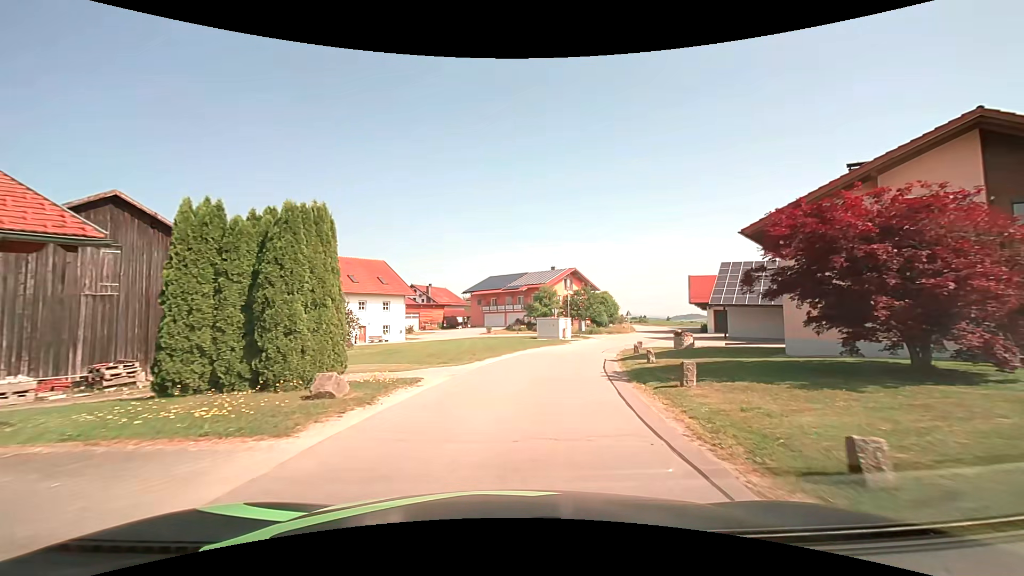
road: tertiary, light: Day
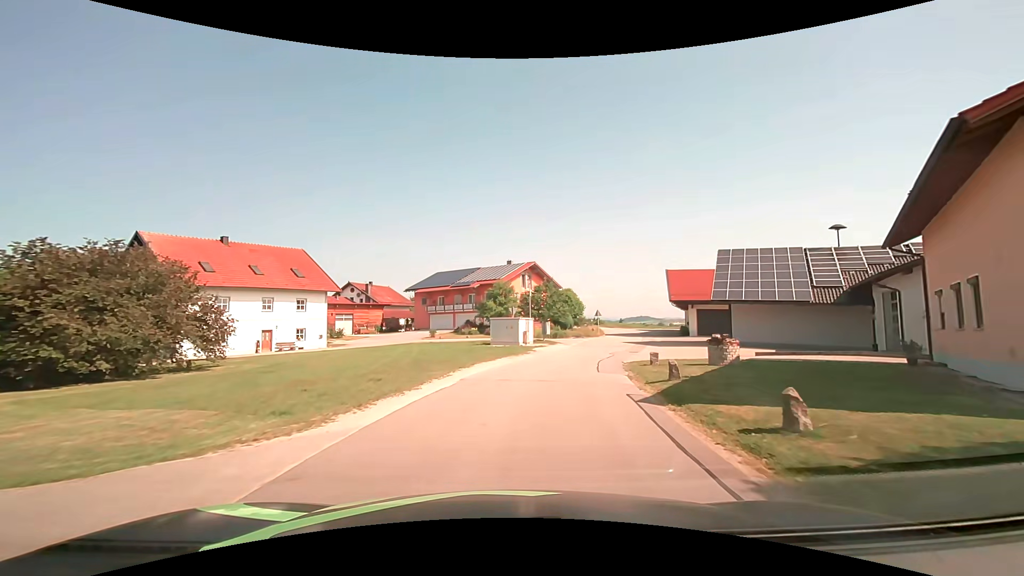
(+0.5, +11.0) m; +6°
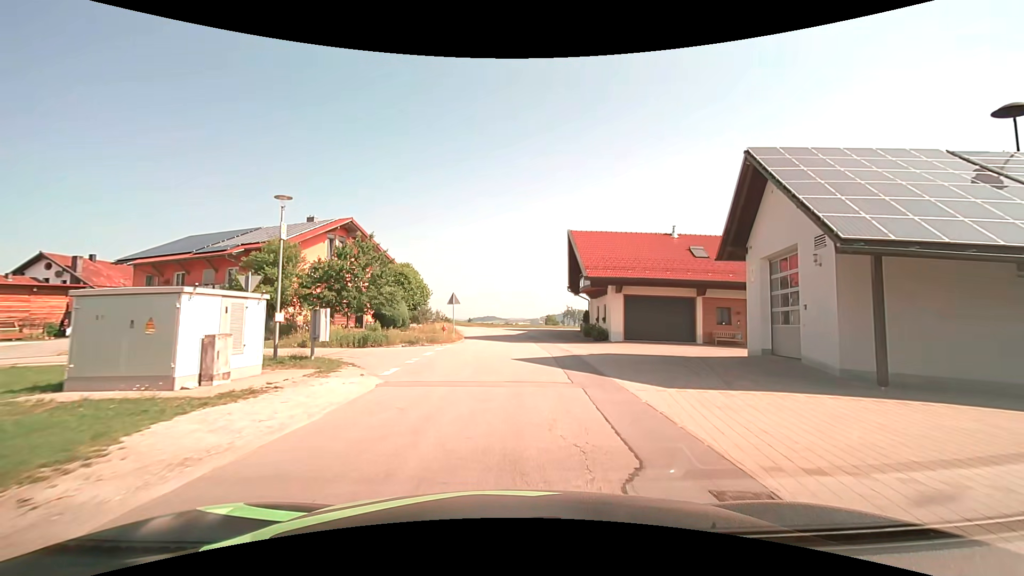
(+3.6, +26.2) m; +18°
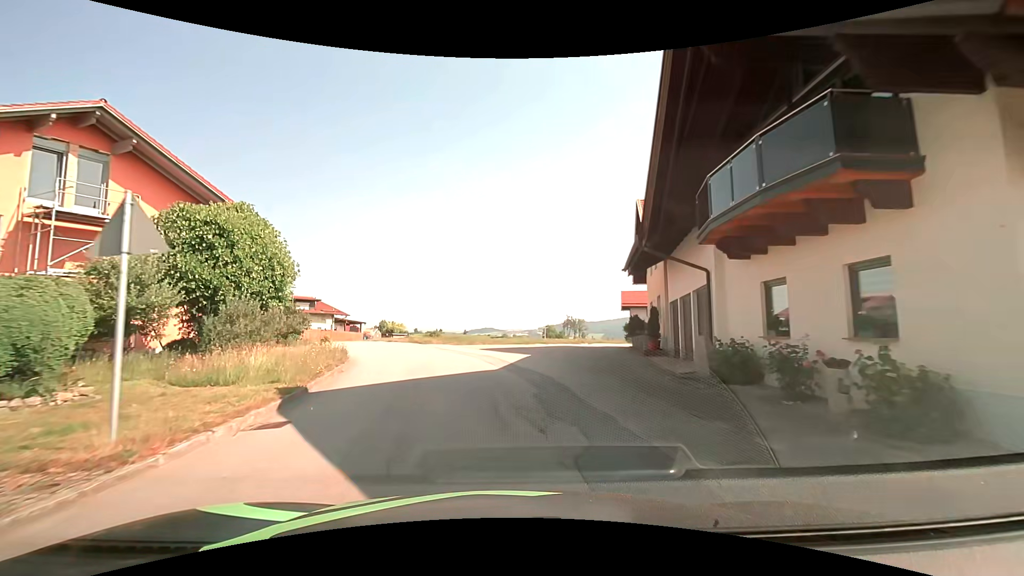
(+0.8, +26.0) m; +1°
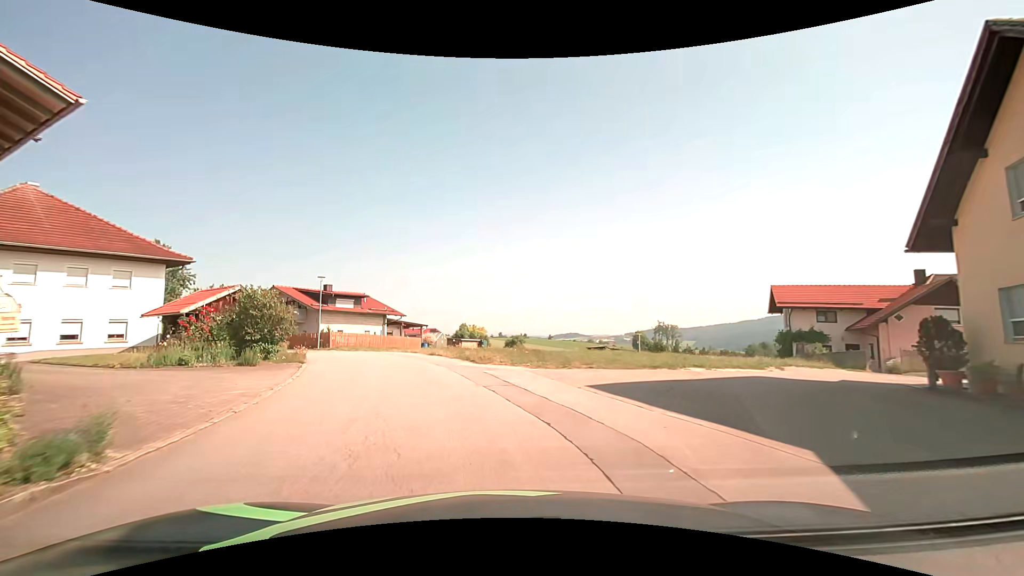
(-1.3, +15.7) m; -9°
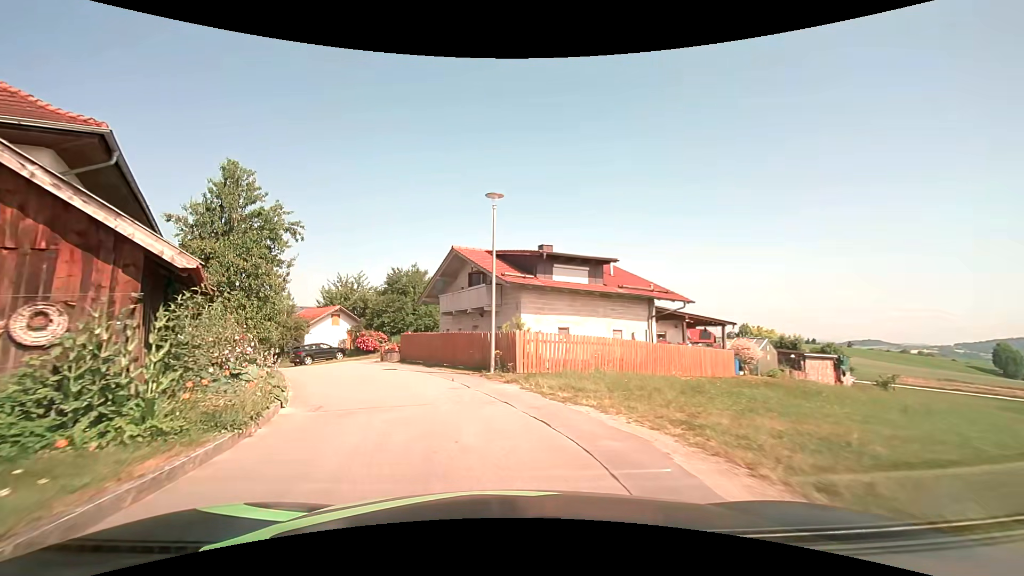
(-5.8, +25.2) m; -28°
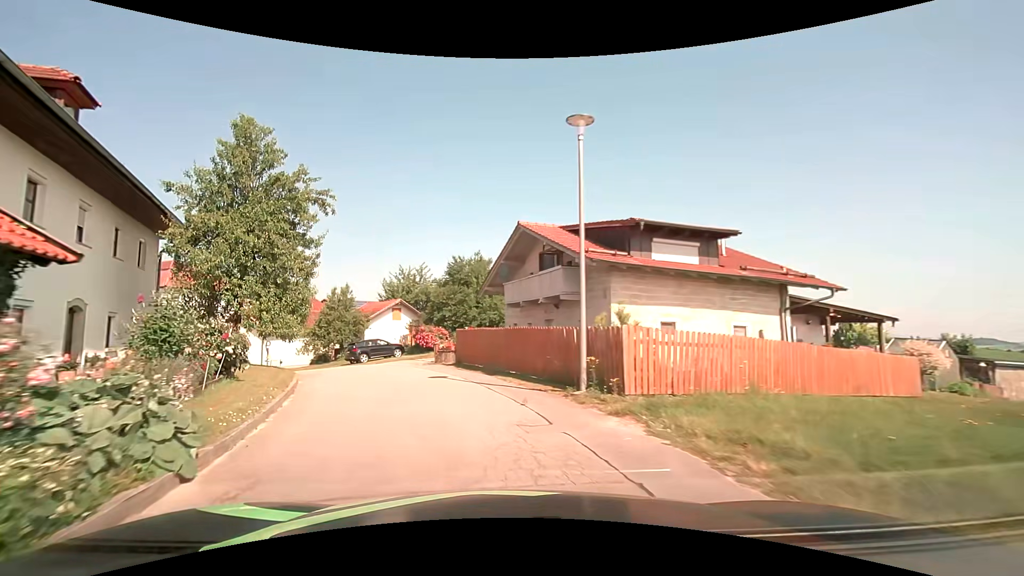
(-0.4, +5.3) m; -8°
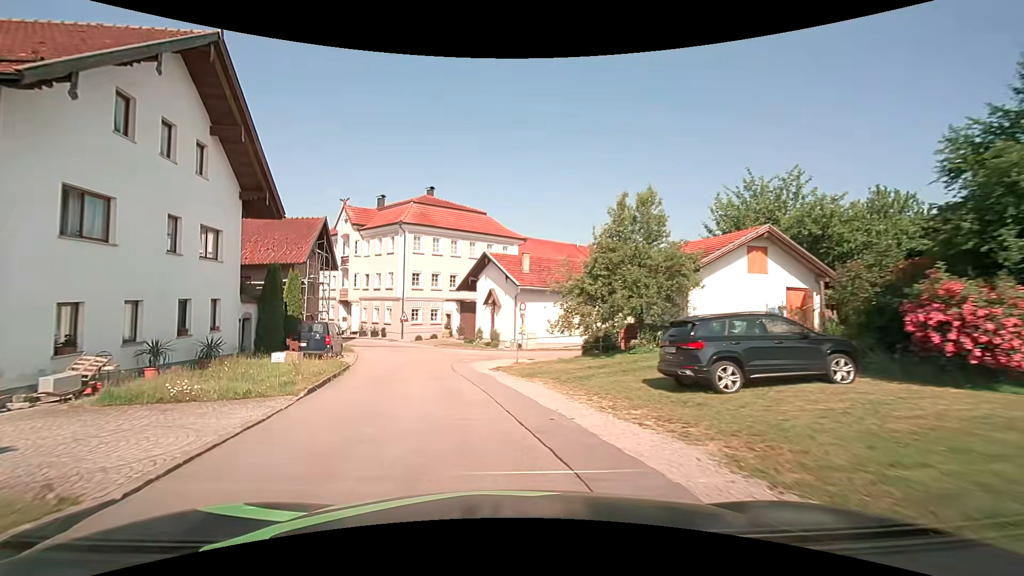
(-7.8, +25.1) m; -31°
(-1, +10) (-2, +20) (-5, +29) (-10, +38) (-17, +45) (-24, +52) (-28, +61) (-30, +71) (-30, +81) (-30, +91) m
